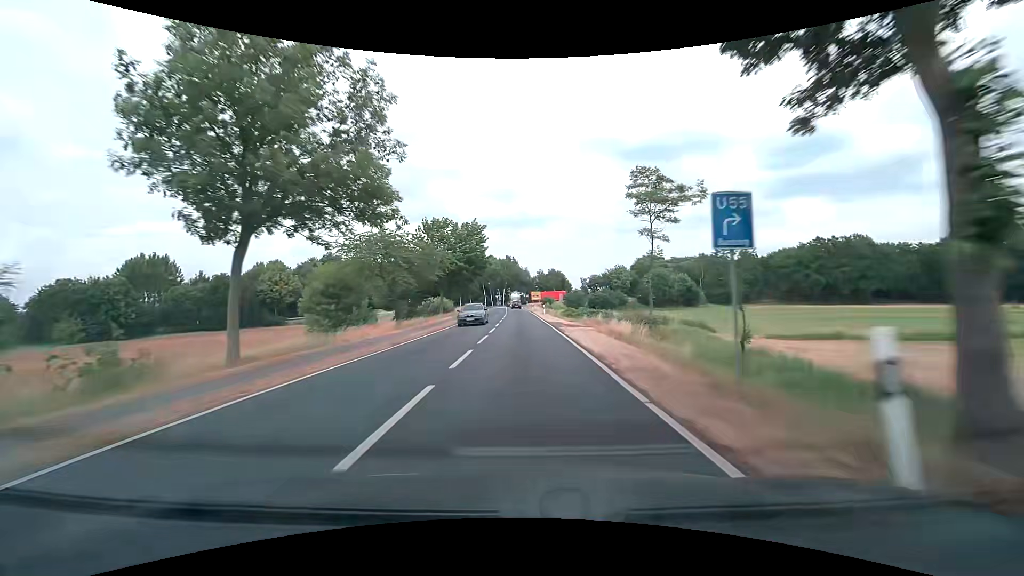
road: secondary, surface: asphalt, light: Day
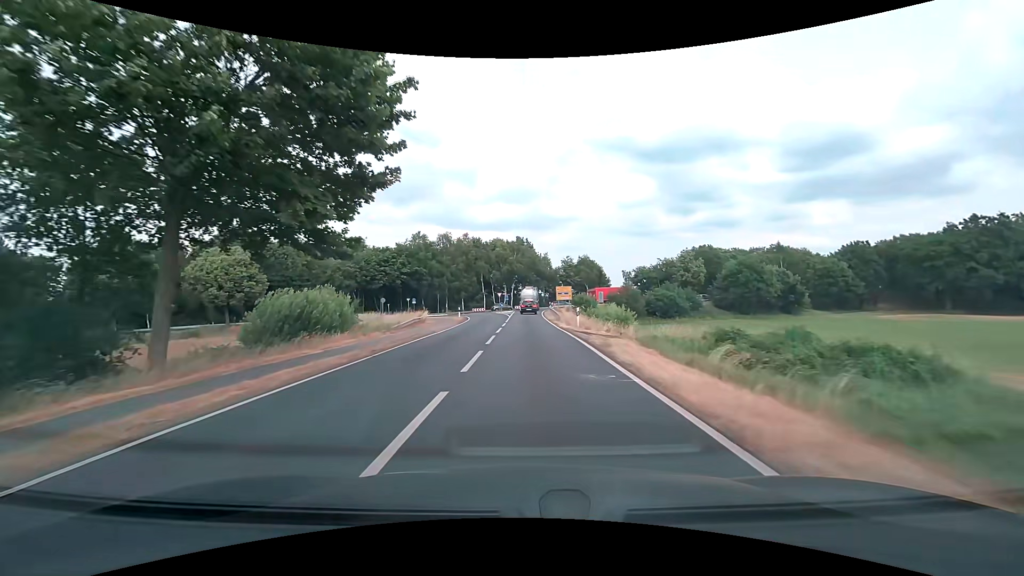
(-0.8, +50.2) m; -2°
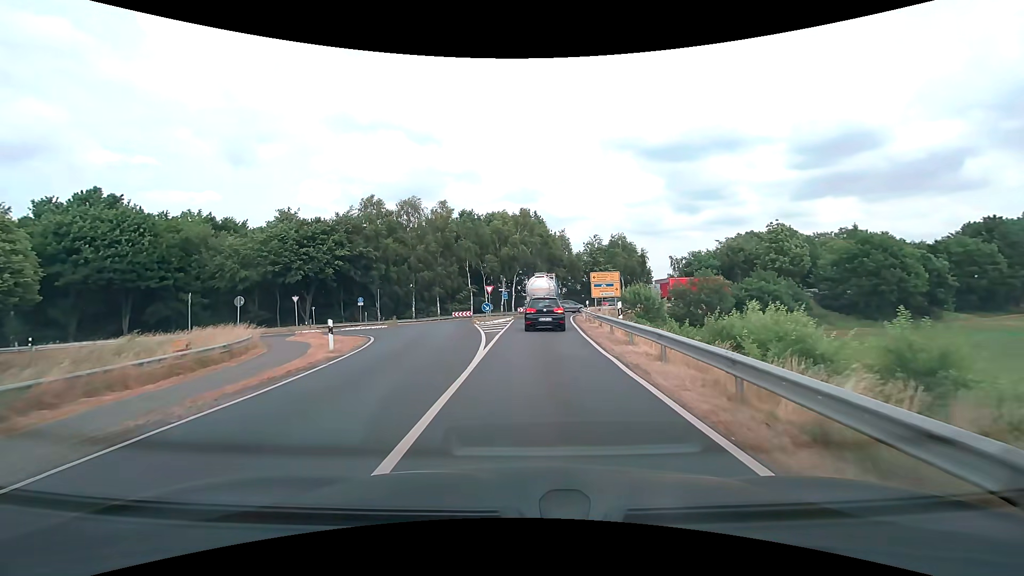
(-0.2, +33.7) m; -1°
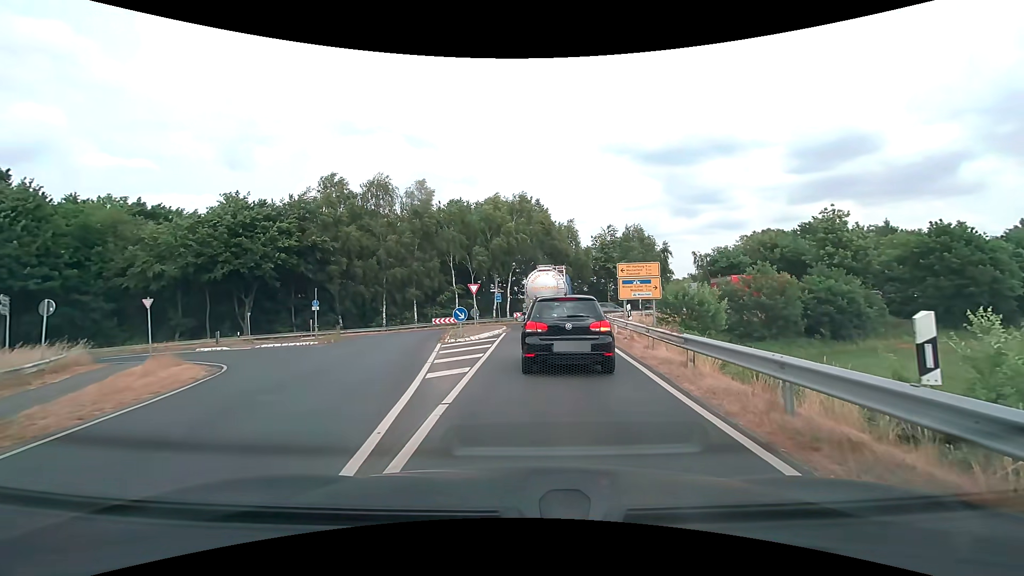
(0.0, +12.2) m; 0°
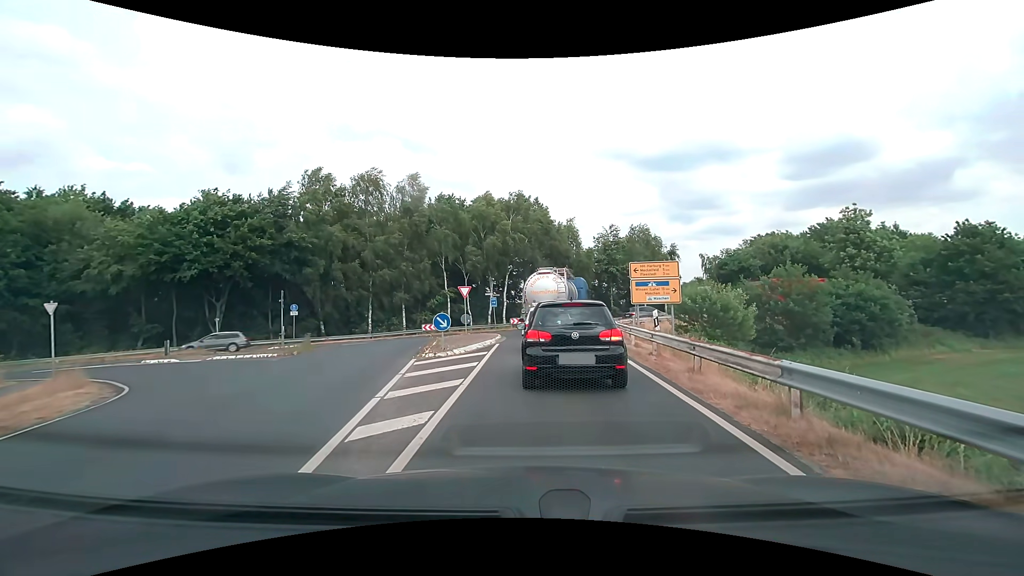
(+0.1, +3.9) m; +1°
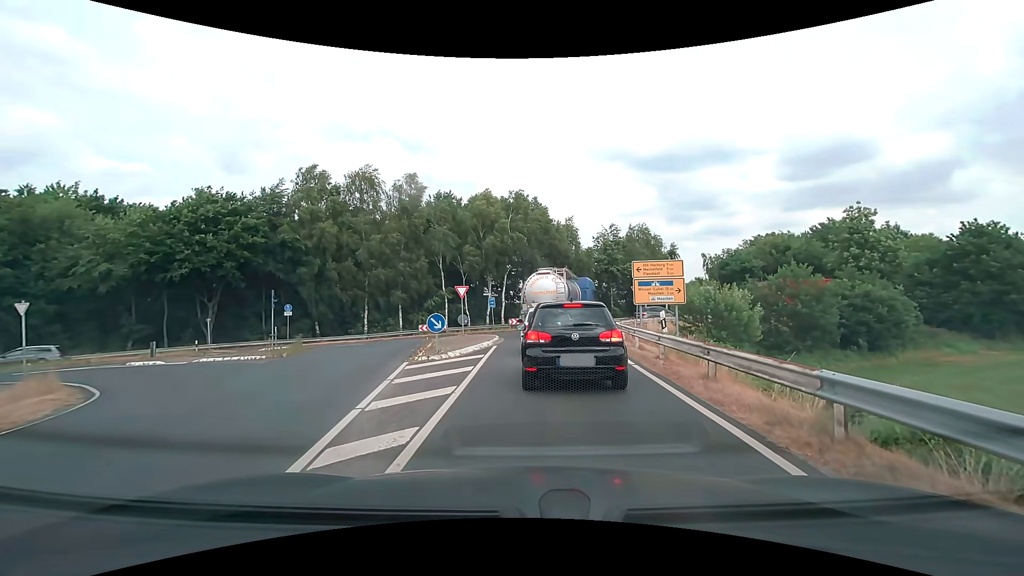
(0.0, +0.9) m; -2°
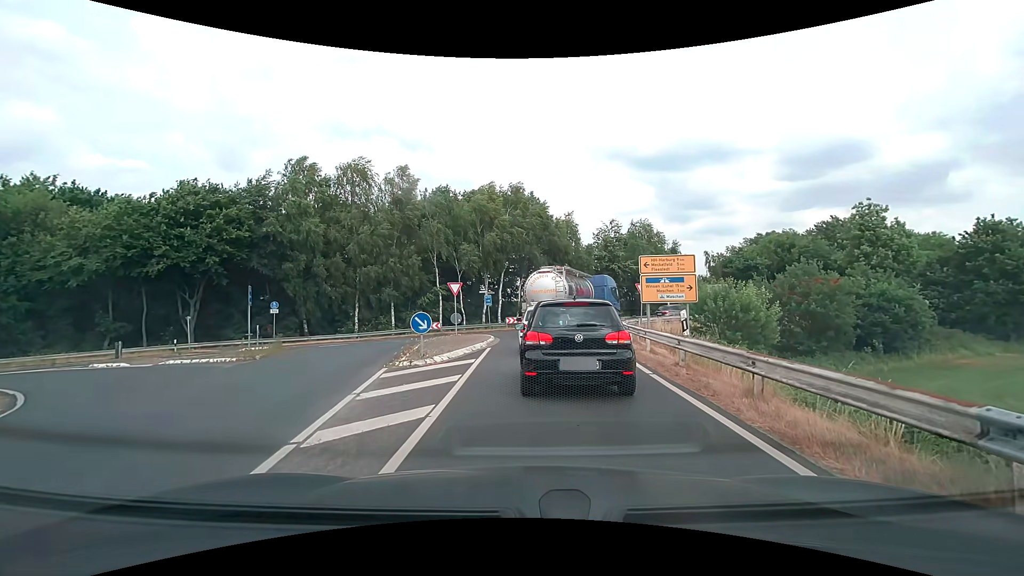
(0.0, +1.9) m; +1°
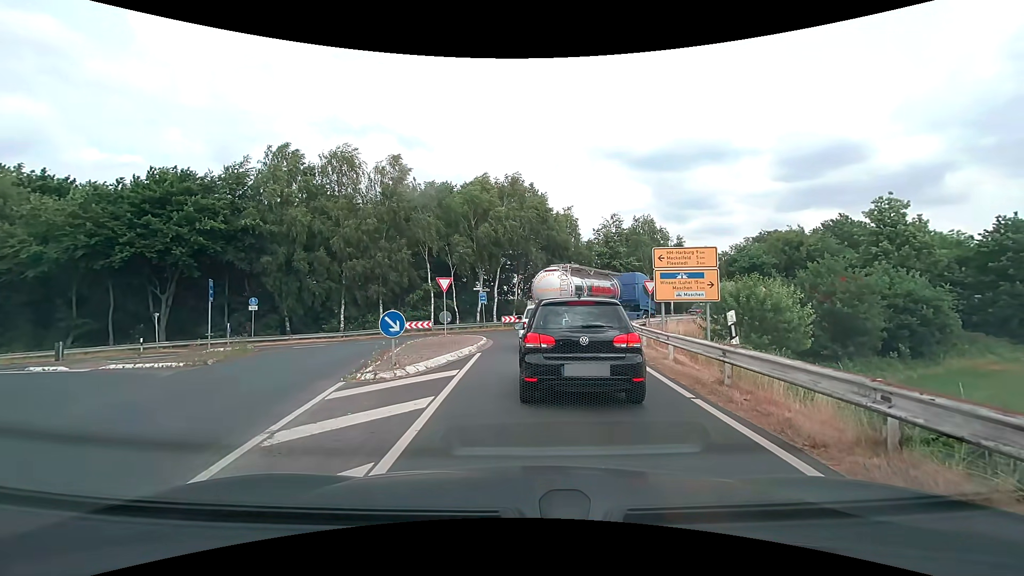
(0.0, +2.7) m; 0°
